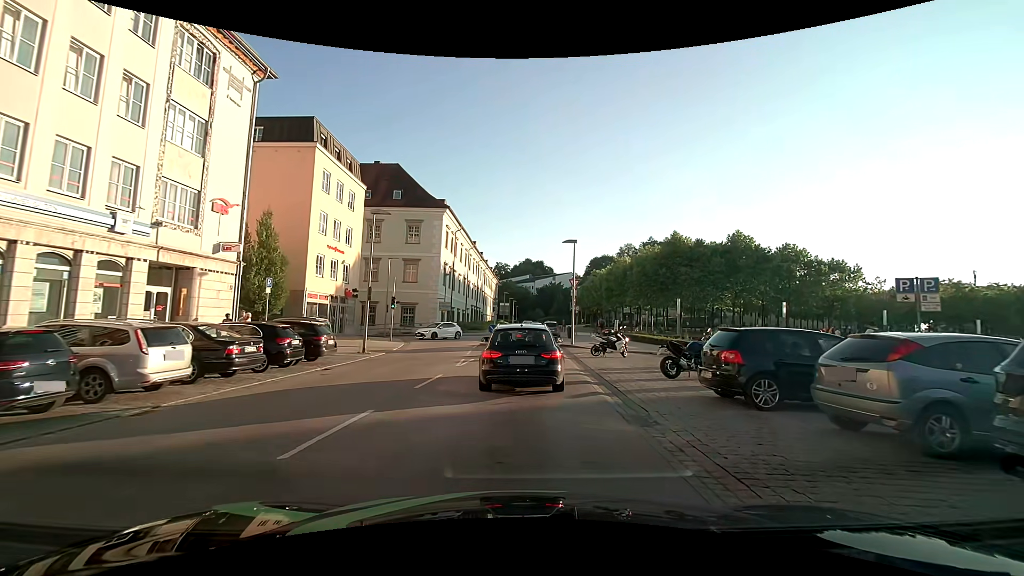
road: tertiary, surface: asphalt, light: Day
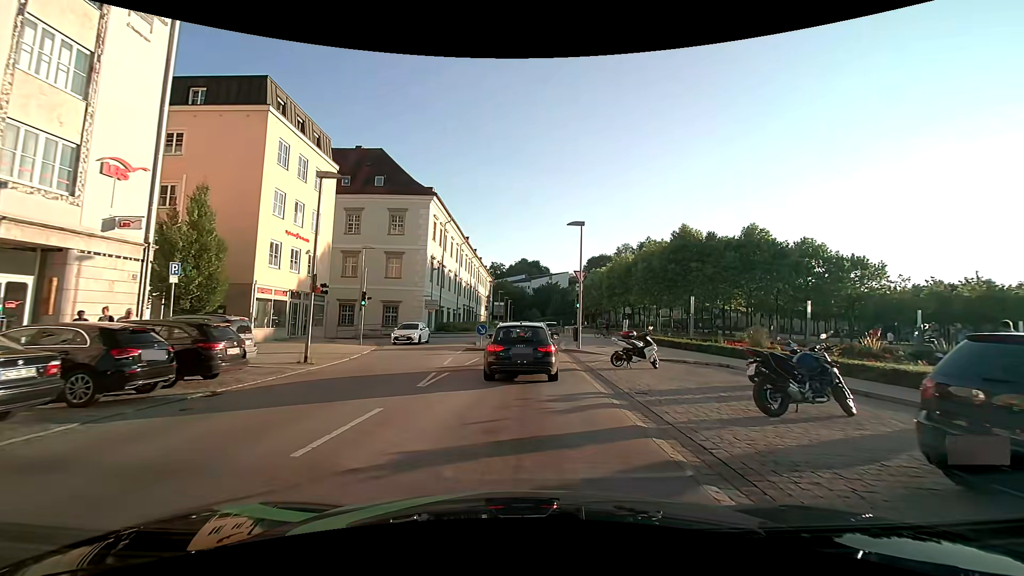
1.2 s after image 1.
(+0.1, +5.9) m; +1°
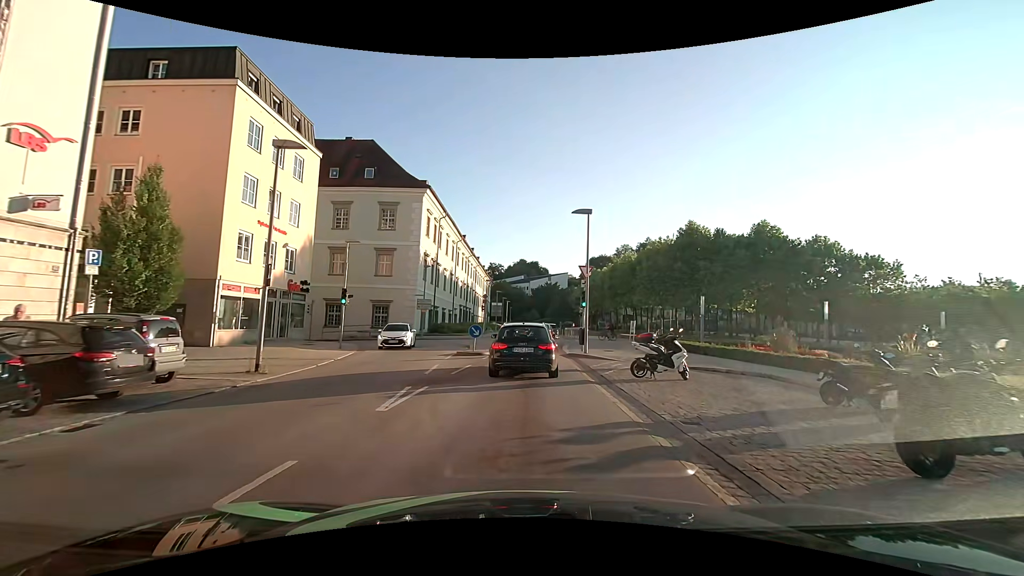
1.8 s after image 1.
(0.0, +3.1) m; +1°
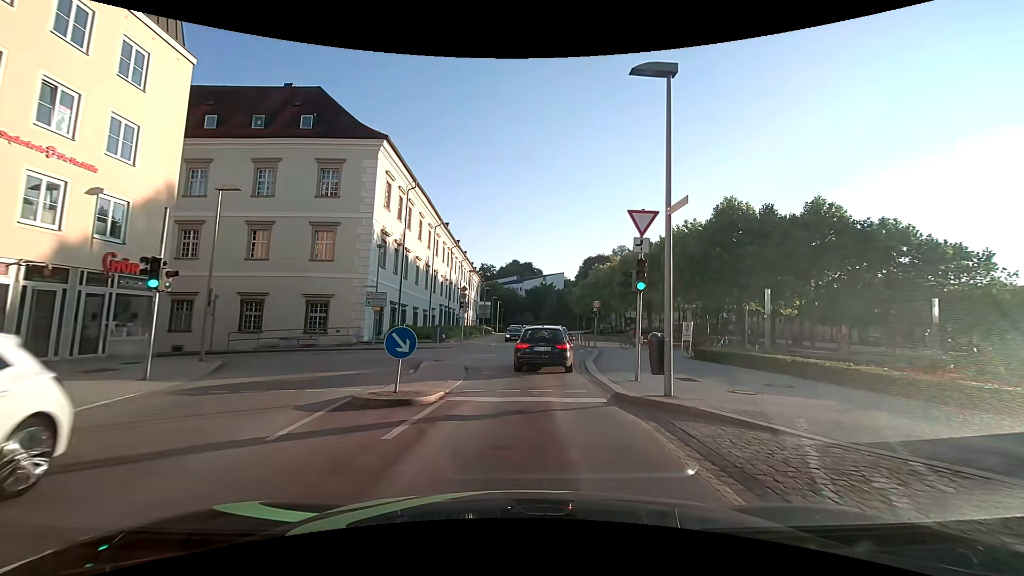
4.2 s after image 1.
(0.0, +13.5) m; 0°
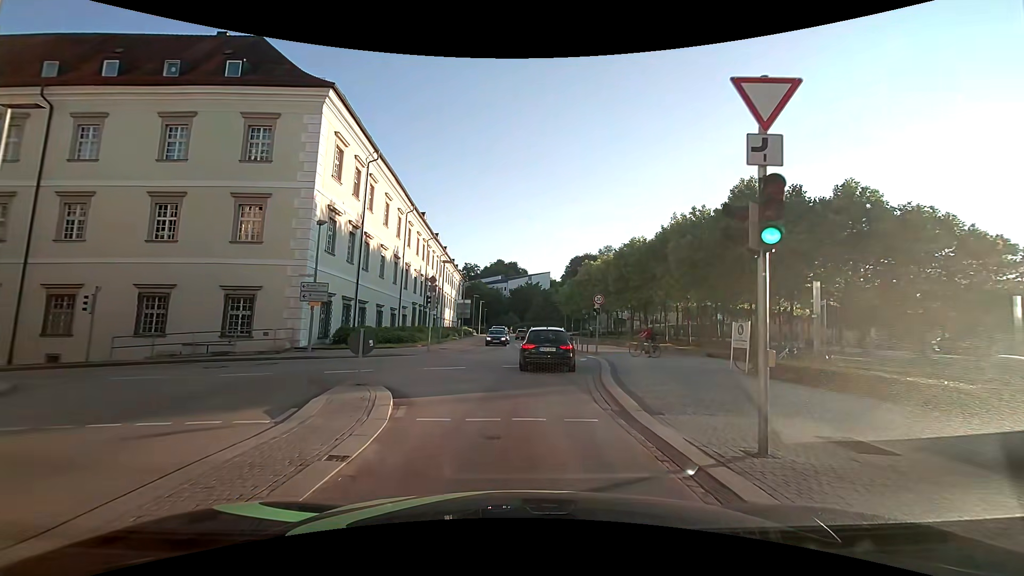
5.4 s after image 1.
(+0.1, +7.5) m; +1°
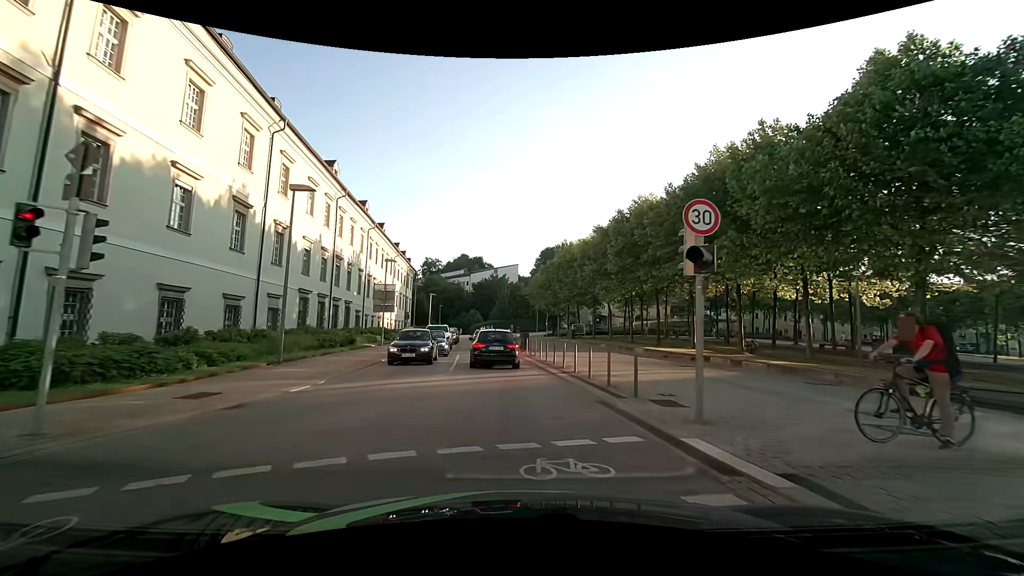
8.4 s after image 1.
(+1.3, +21.2) m; +5°
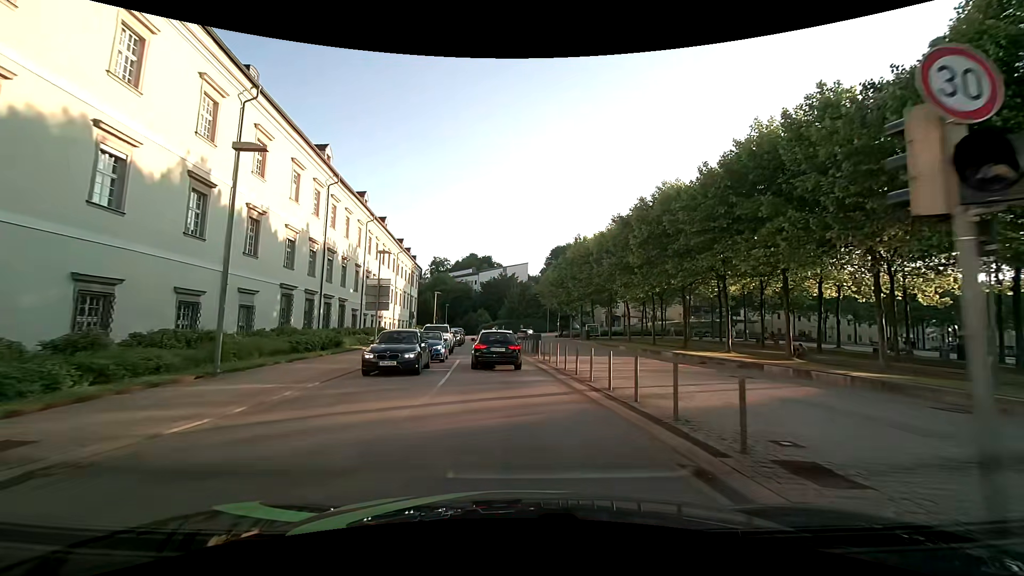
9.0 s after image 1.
(-0.1, +4.5) m; -1°
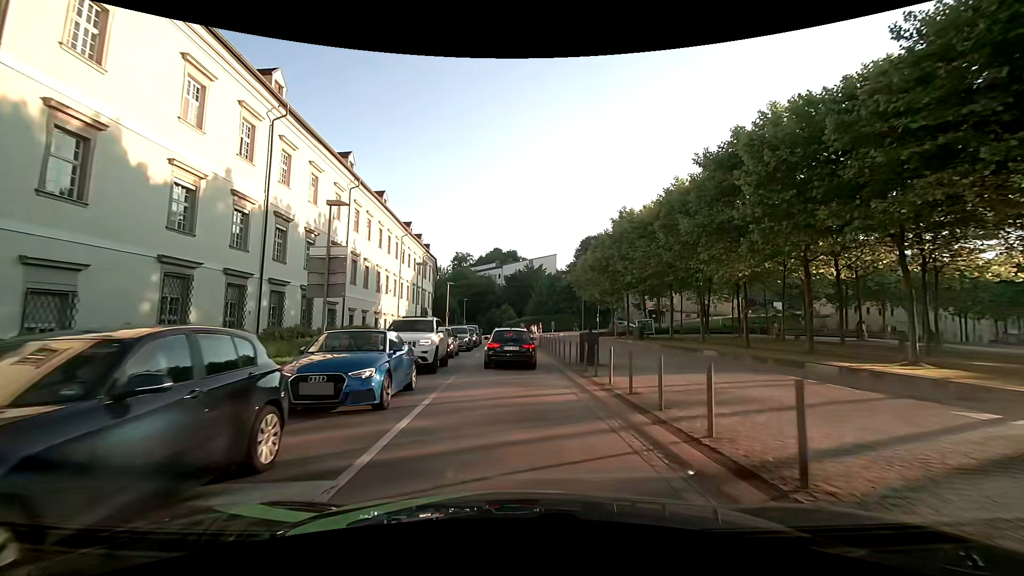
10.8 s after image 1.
(-0.4, +13.5) m; -3°
(0, +10) (0, +20) (-1, +30) (-1, +40) (-1, +50) (+2, +60) (+7, +68) (+14, +75) (+23, +79) (+33, +81) m
